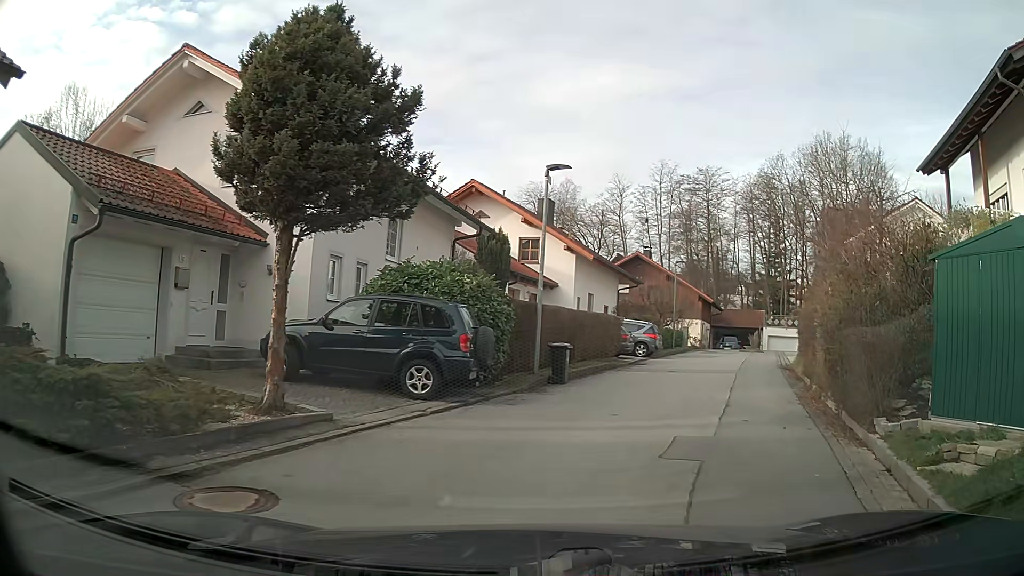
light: Day
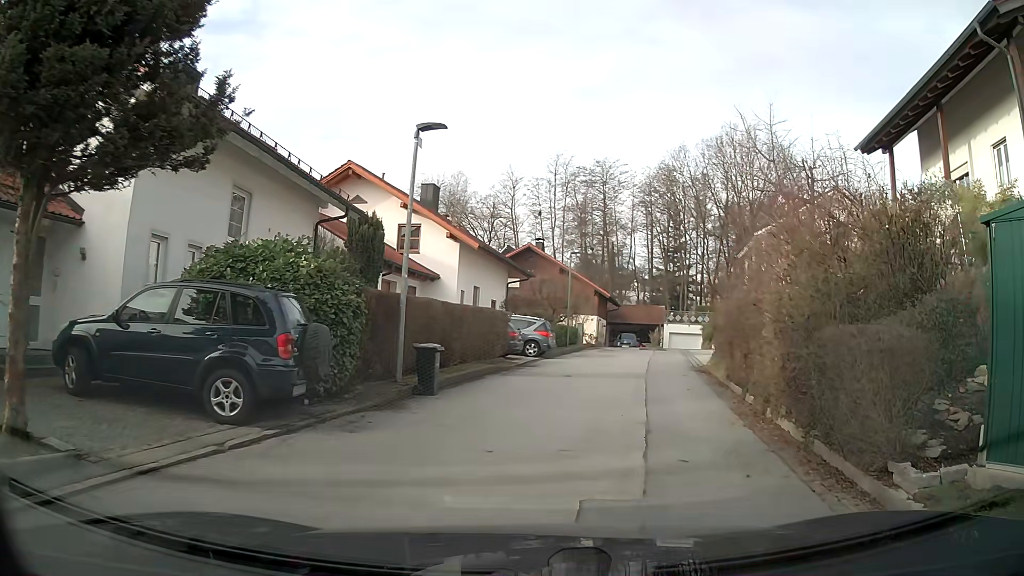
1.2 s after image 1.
(+0.3, +3.1) m; +10°
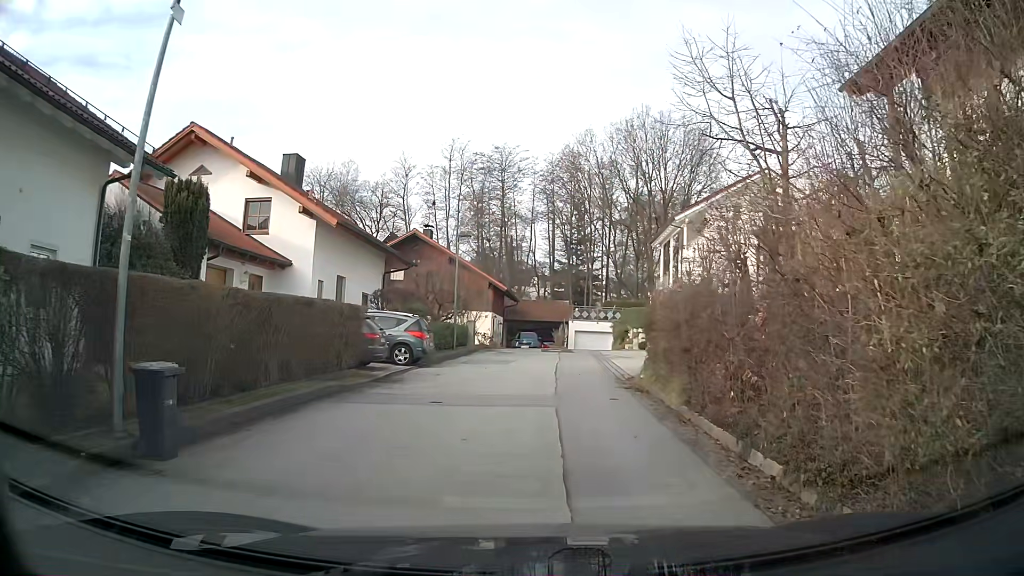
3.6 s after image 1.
(+0.5, +6.1) m; +7°
